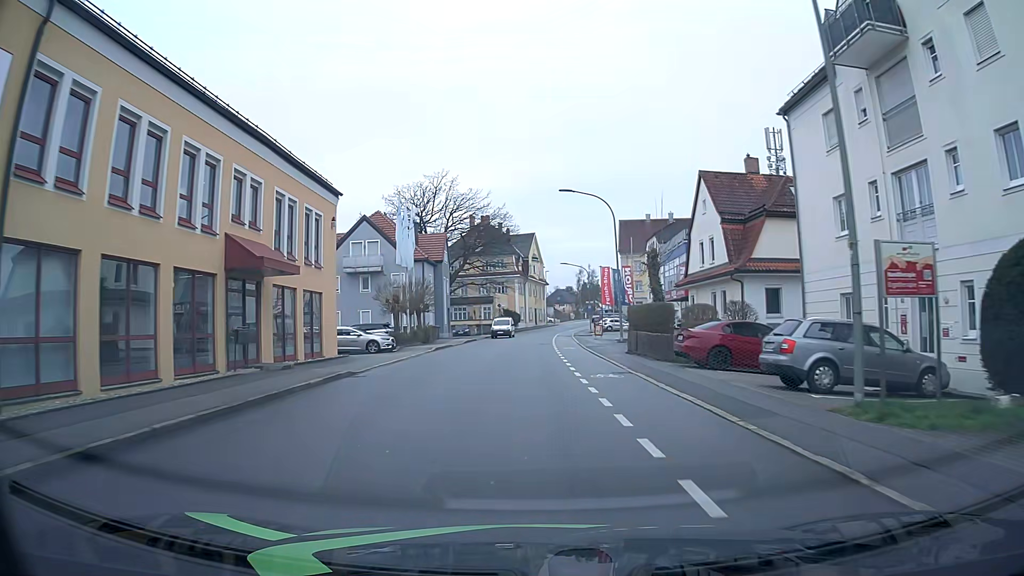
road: tertiary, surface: asphalt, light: Day
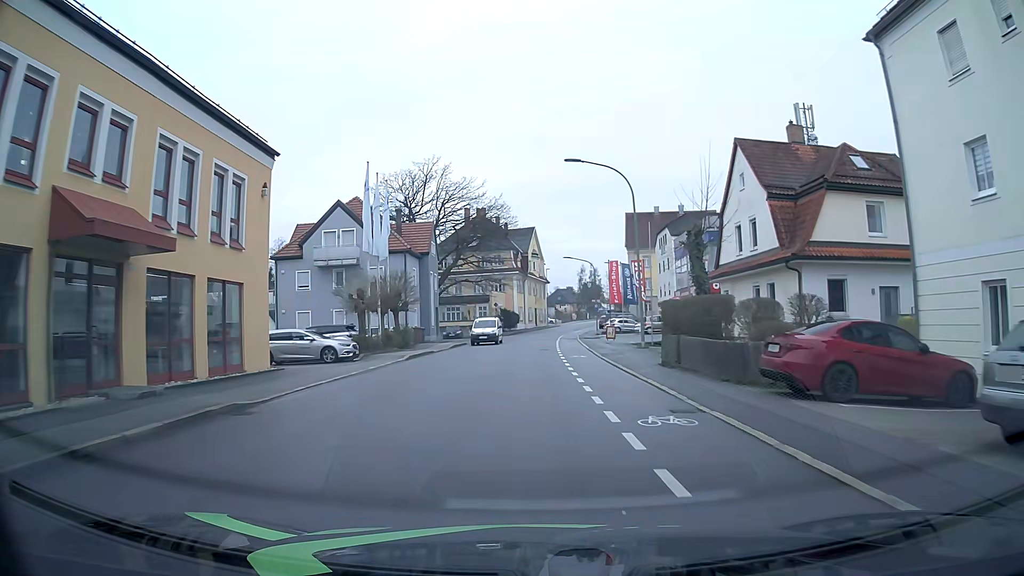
(0.0, +7.7) m; 0°
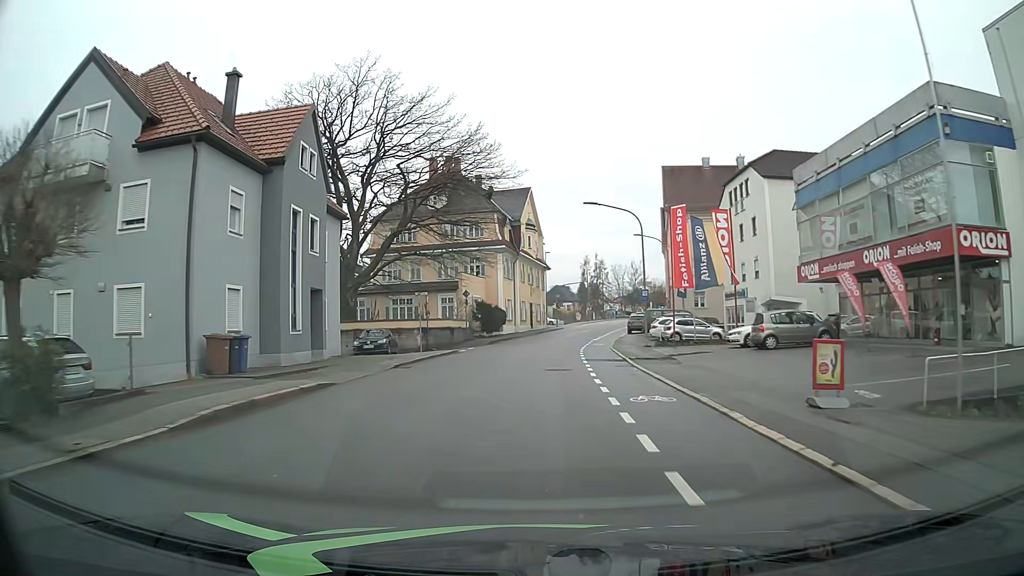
(0.0, +30.6) m; 0°
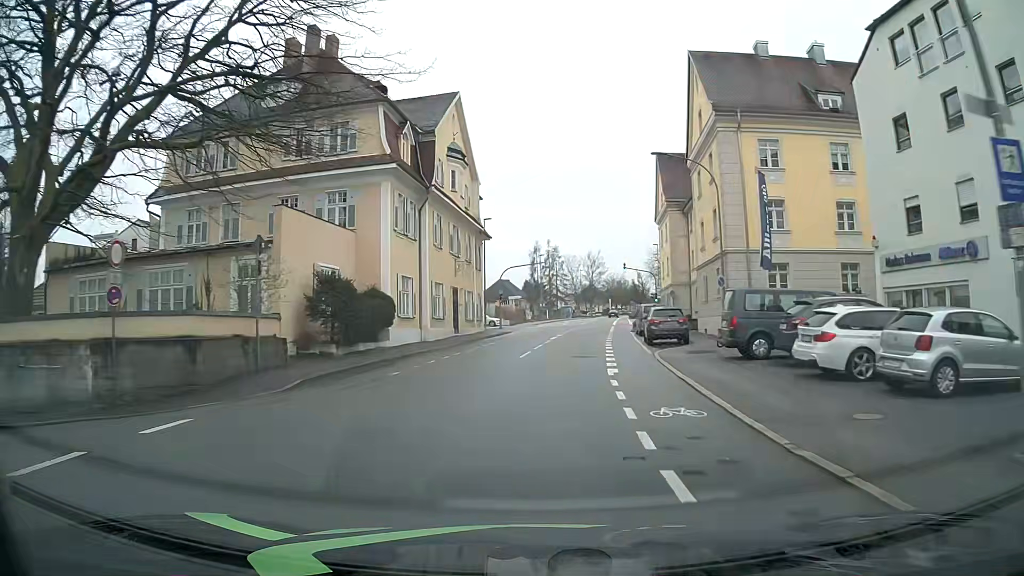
(+1.0, +30.4) m; +5°
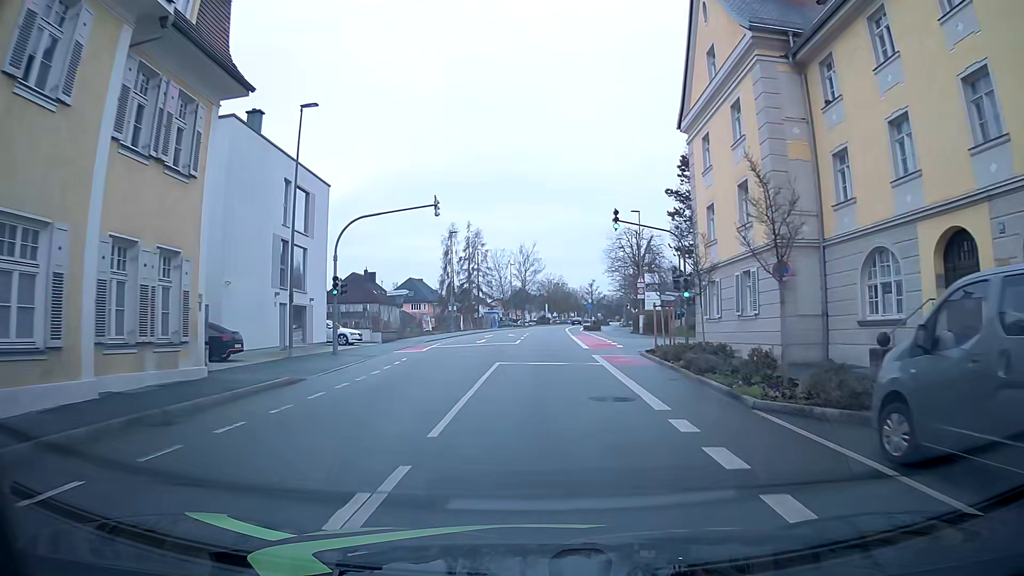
(+2.0, +36.0) m; +6°
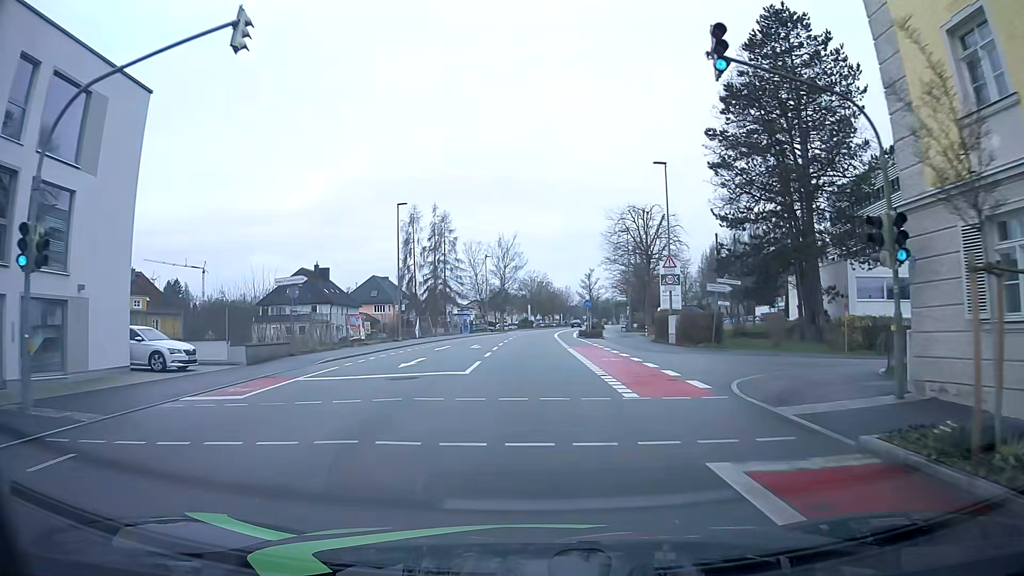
(+0.3, +18.6) m; +1°
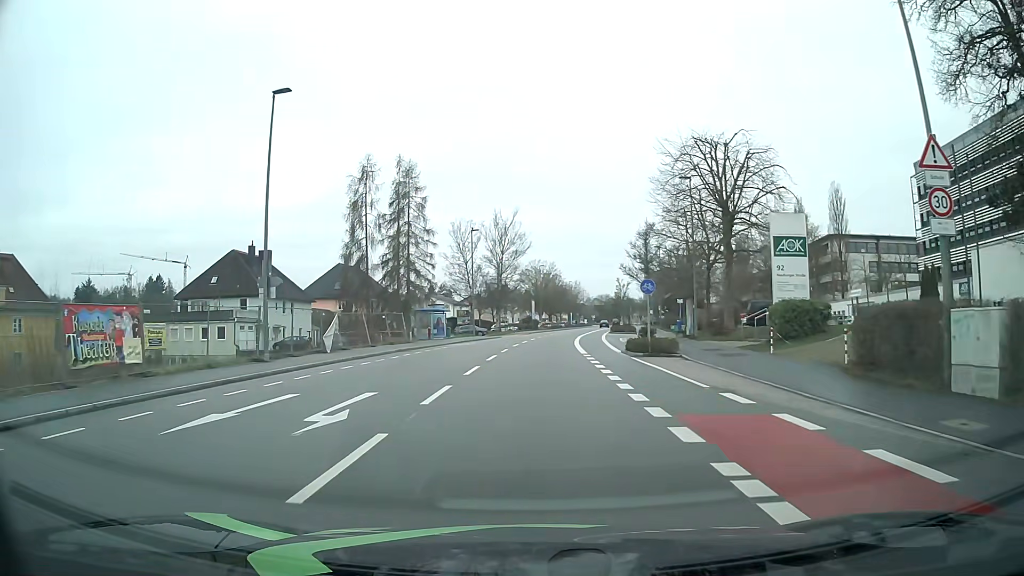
(-0.1, +26.1) m; 0°
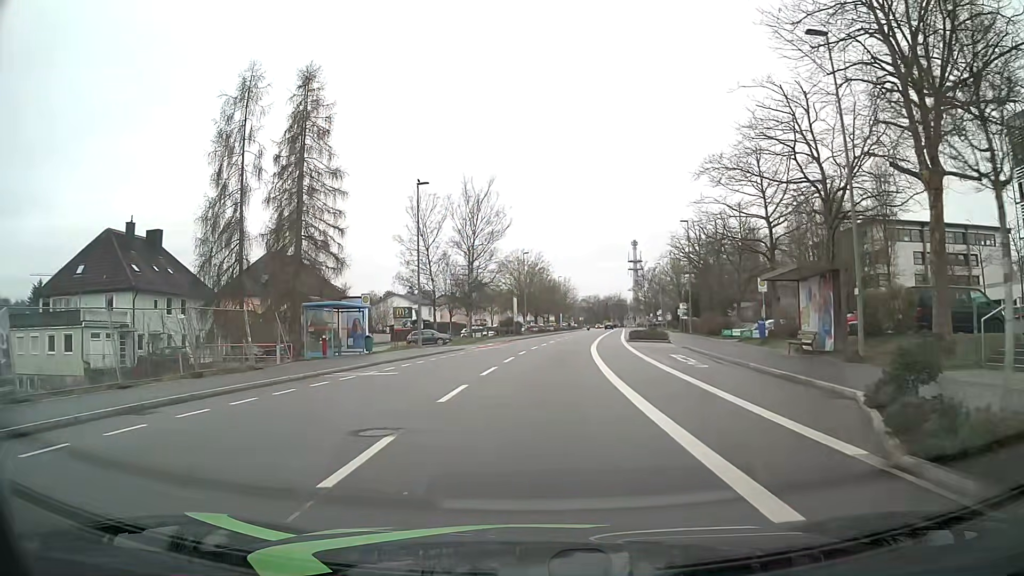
(+0.2, +23.3) m; +2°
(0, +10) (0, +20) (+1, +30) (+2, +40) (+3, +50) (+4, +60) (+5, +70) (+6, +80) (+8, +90) (+9, +99) m
